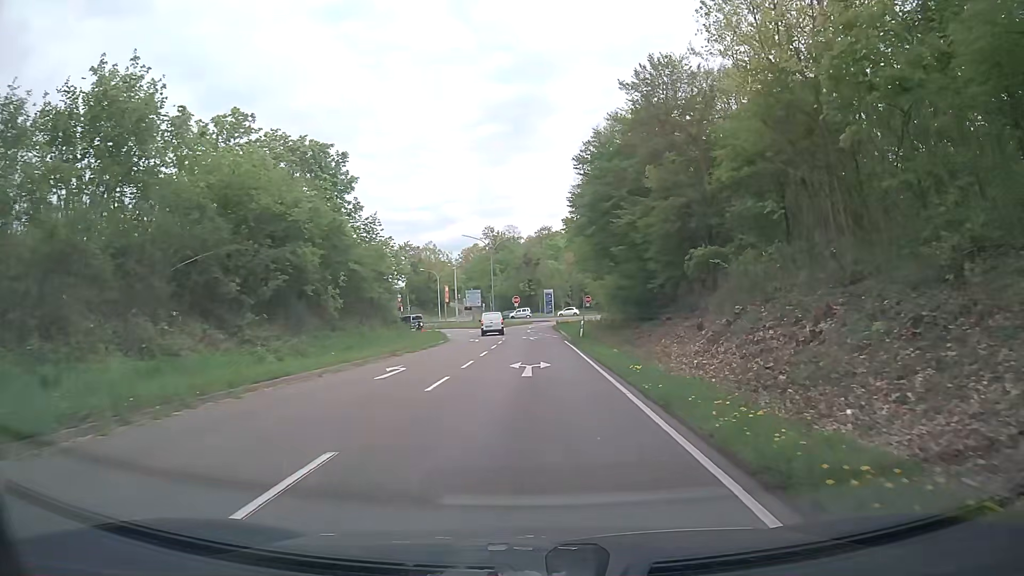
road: trunk_link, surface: asphalt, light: Day
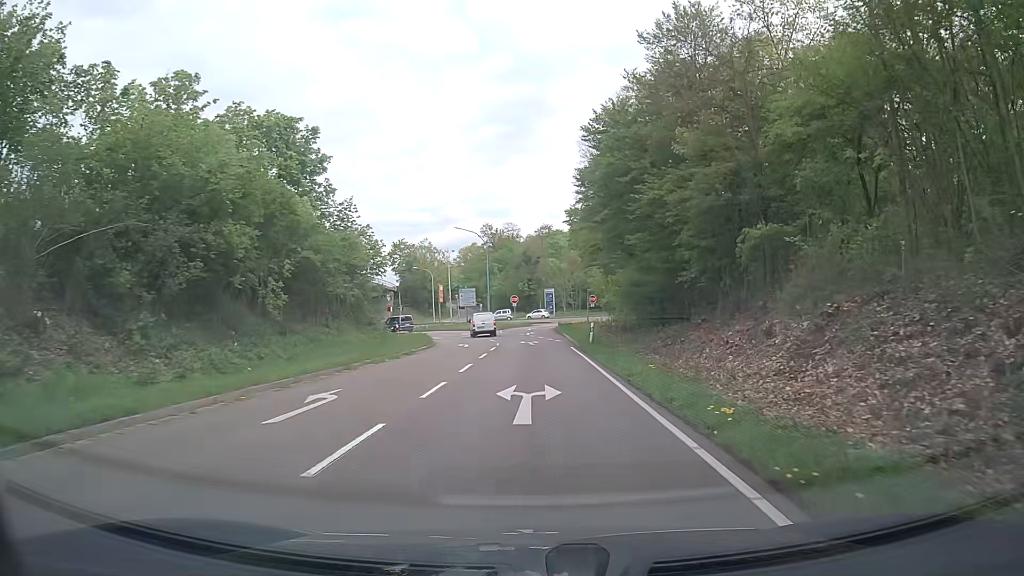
(0.0, +6.8) m; 0°
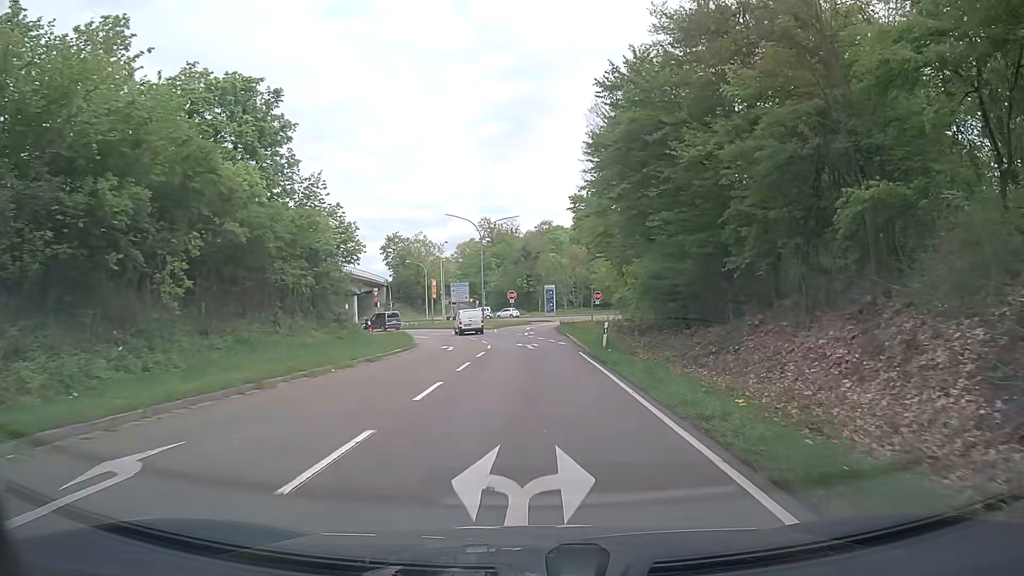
(0.0, +6.7) m; 0°
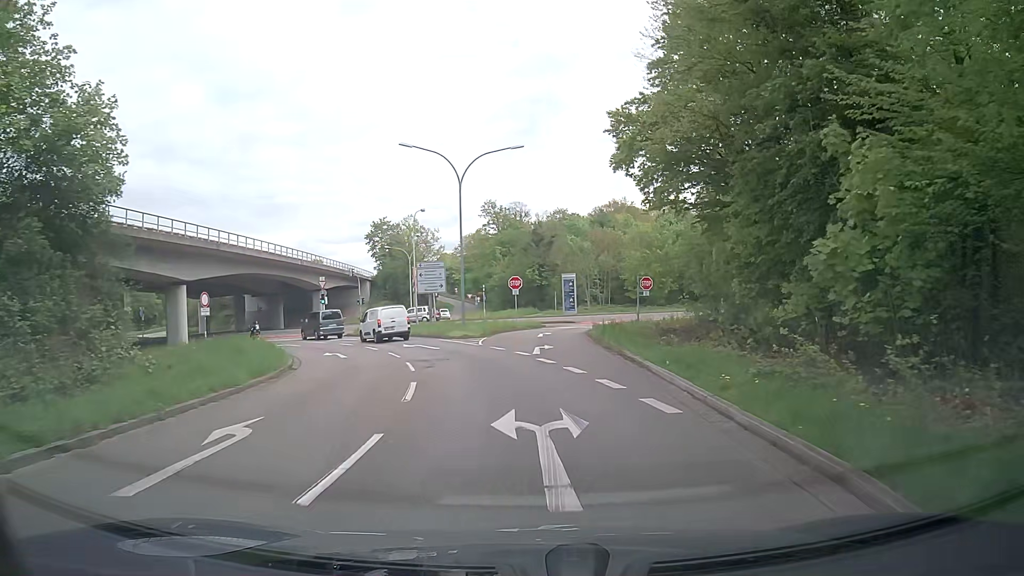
(+0.1, +24.2) m; -1°
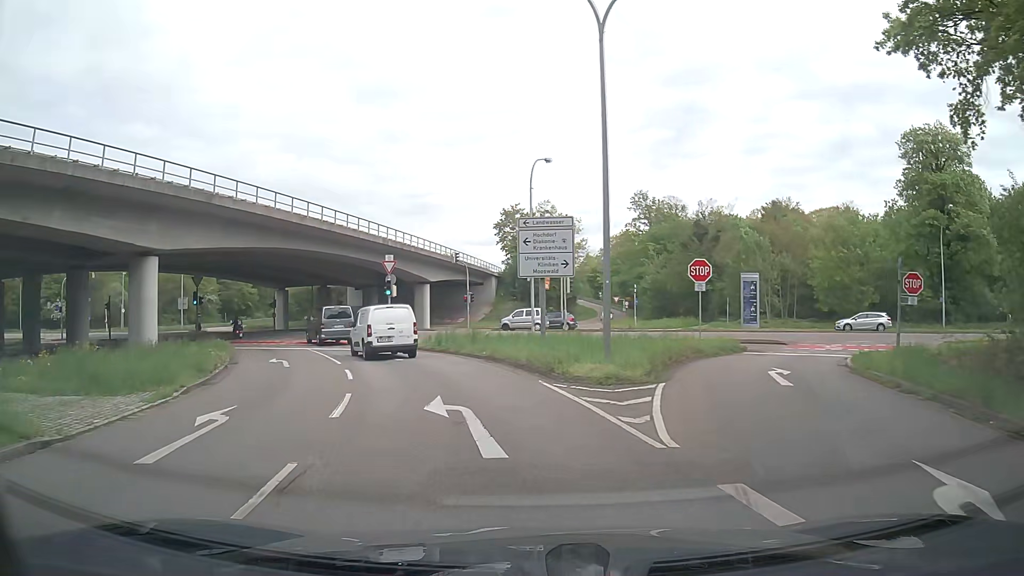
(-1.5, +19.7) m; -14°
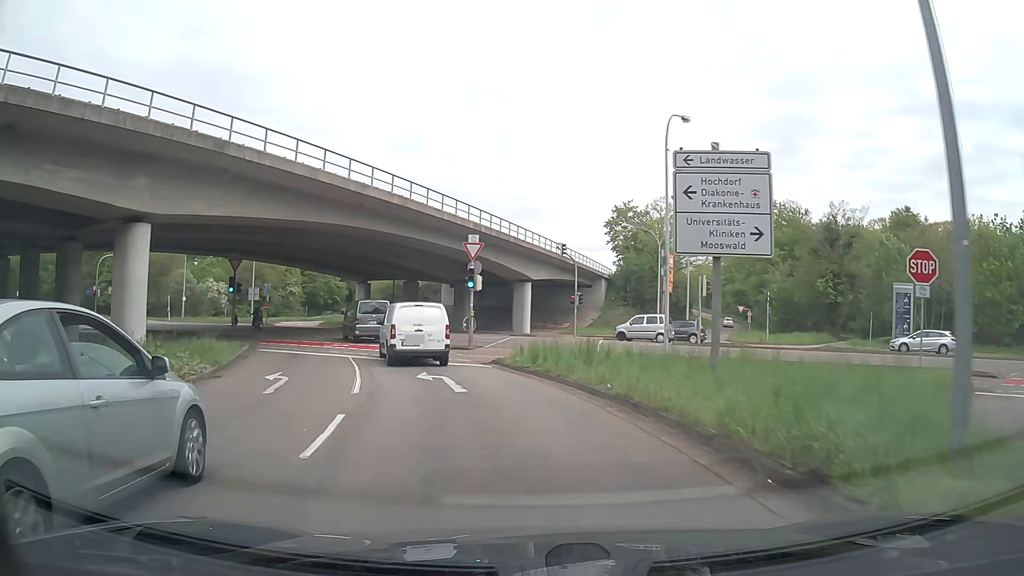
(-0.5, +9.3) m; -7°
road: secondary_link
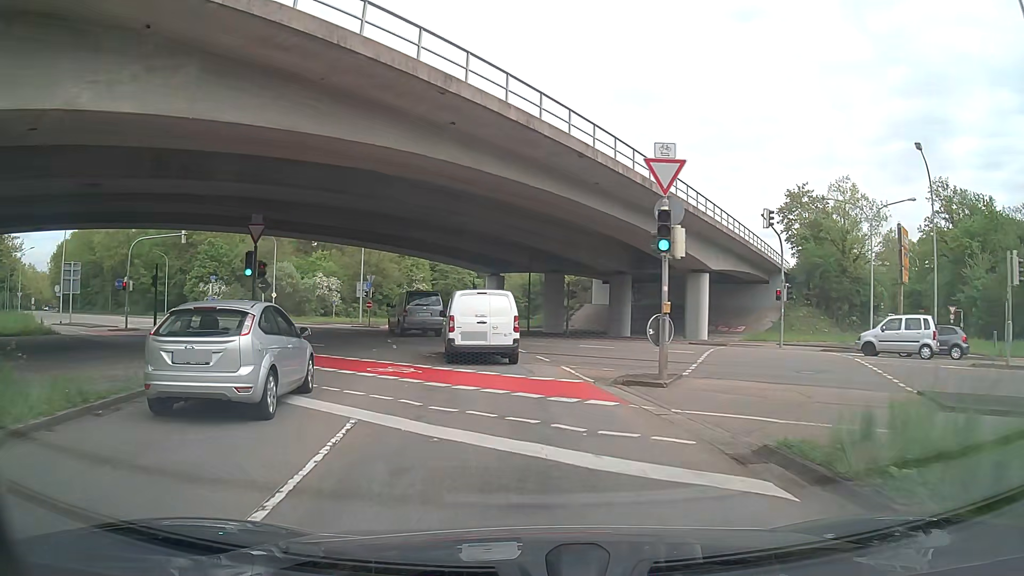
(-1.7, +14.6) m; -12°
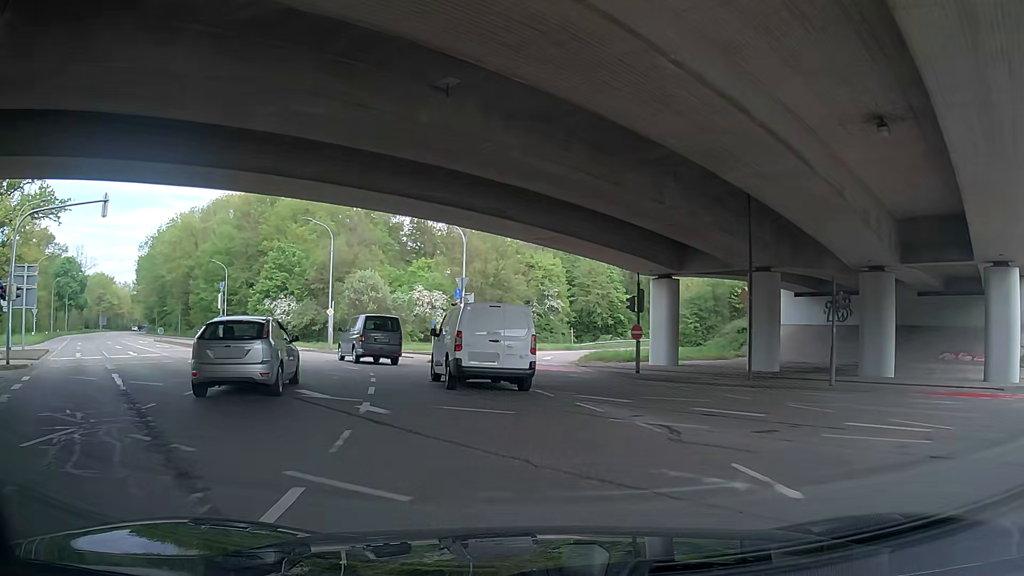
(-2.4, +22.1) m; -9°
(-1, +10) (-3, +20) (-6, +29) (-12, +37) (-18, +45) (-25, +52) (-32, +60) (-38, +67) (-45, +75) (-52, +82) m
